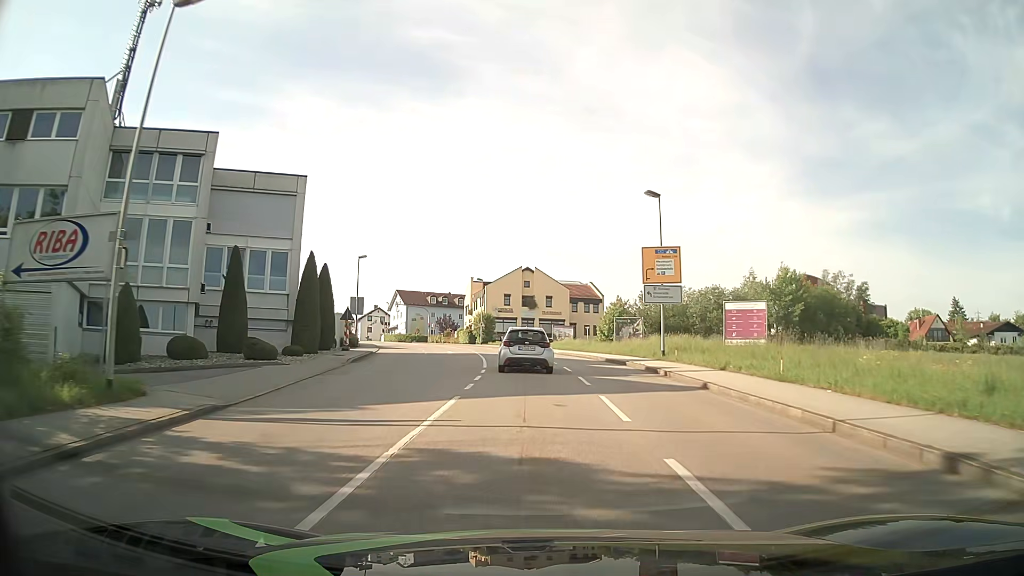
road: tertiary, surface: asphalt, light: Day
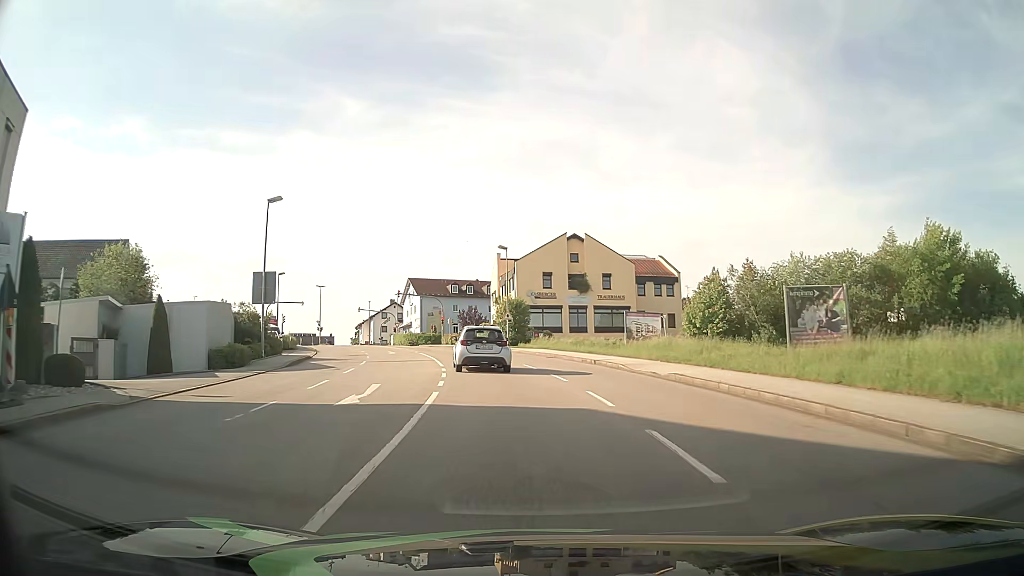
(-0.6, +29.4) m; -4°
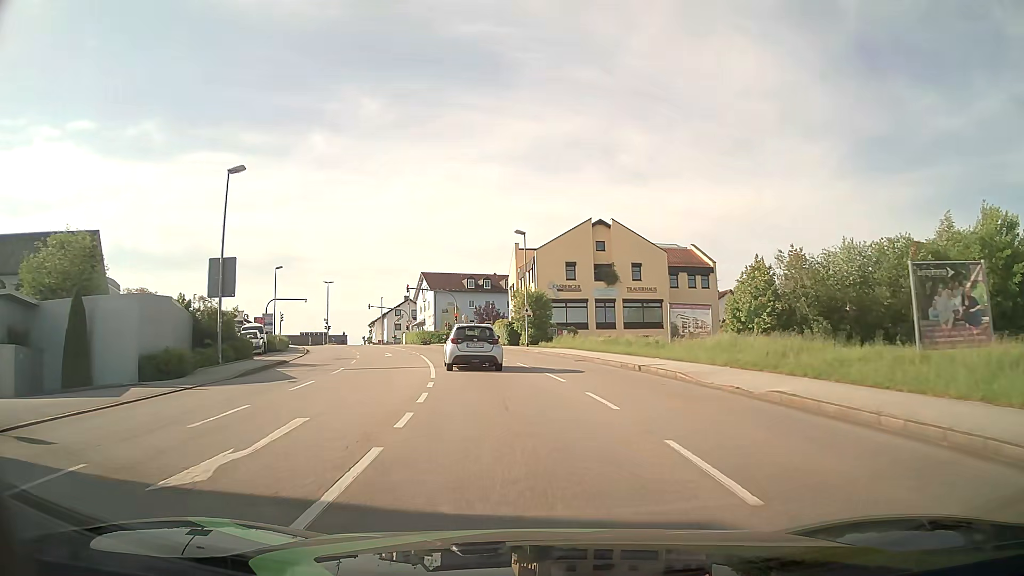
(-0.1, +7.0) m; -2°
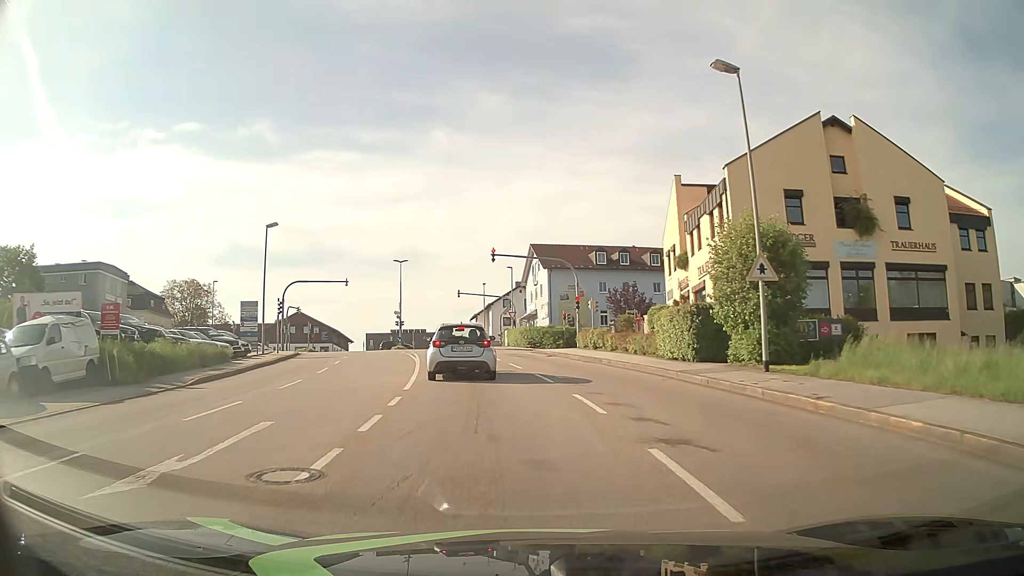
(-2.7, +30.1) m; -11°
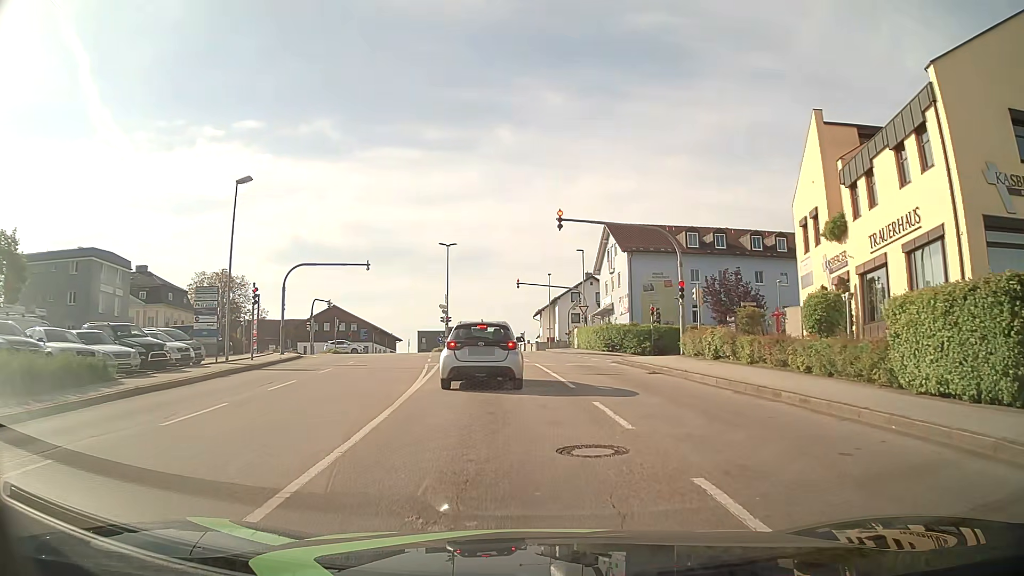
(-0.7, +13.1) m; -6°
(0, +10) (-1, +20) (-2, +30) (-3, +40) (-4, +50) (-5, +60) (-7, +70) (-13, +77) (-23, +79) (-33, +79) m
